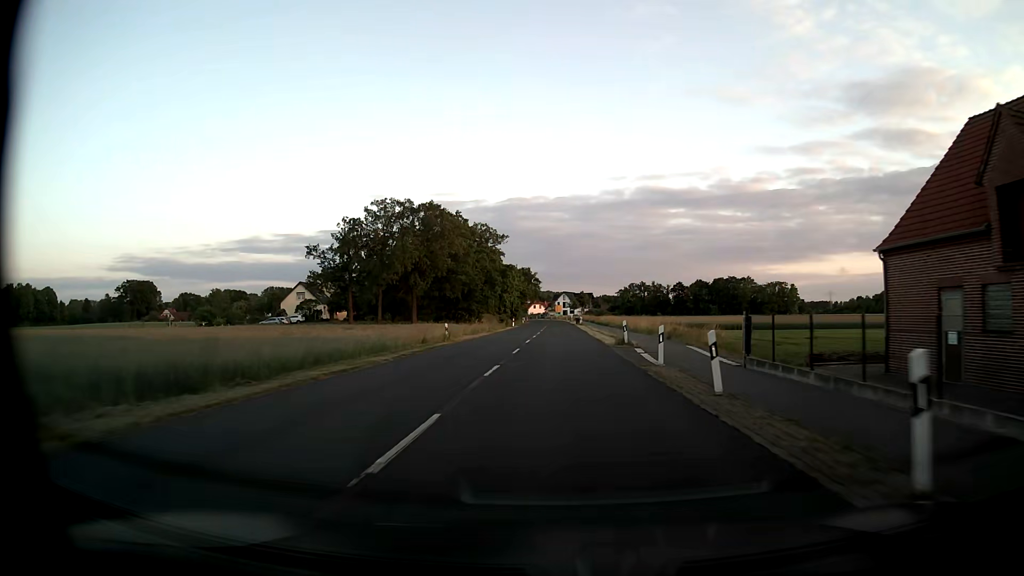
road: secondary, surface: asphalt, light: Day
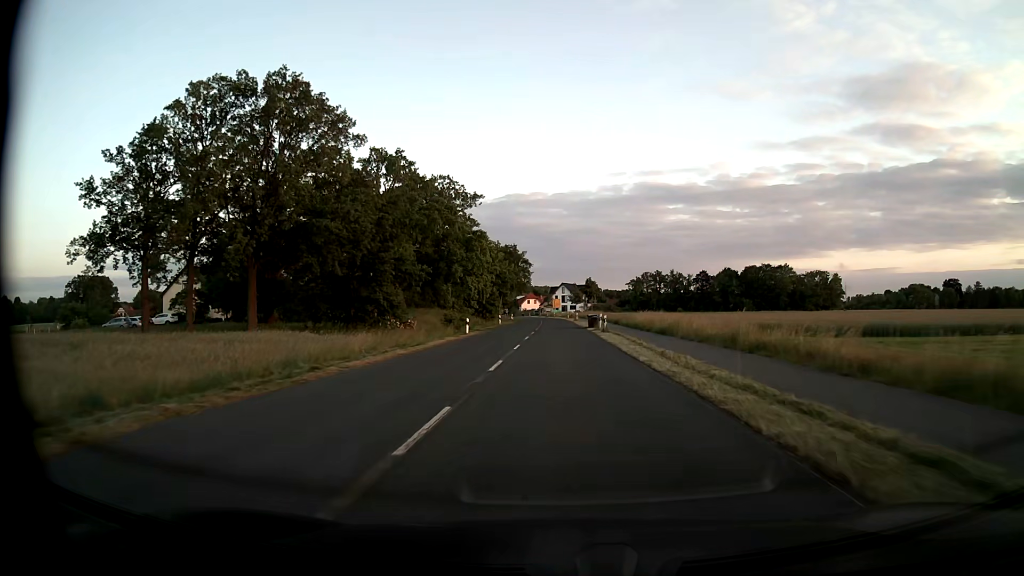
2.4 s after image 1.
(0.0, +44.6) m; 0°
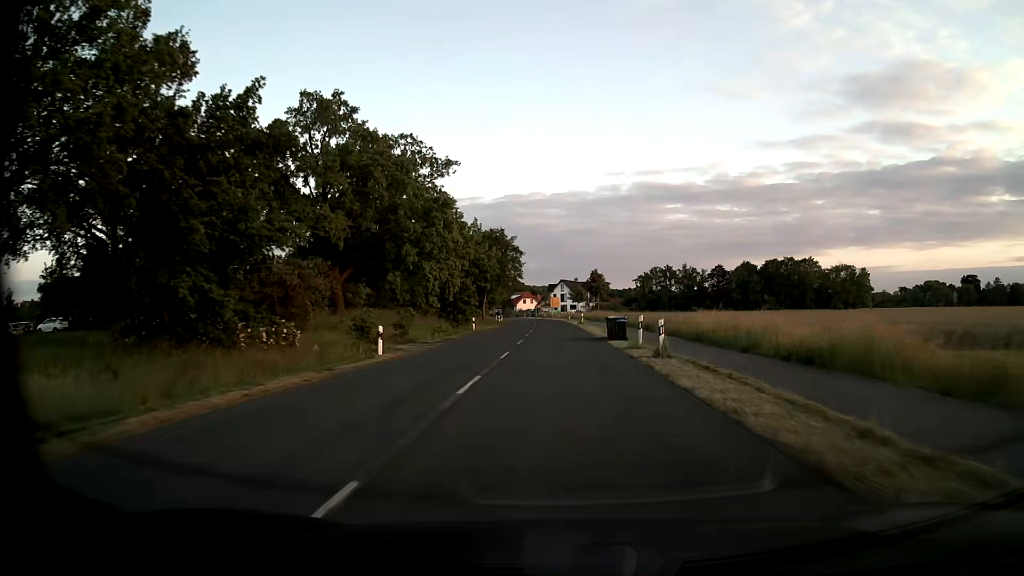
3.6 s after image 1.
(+0.1, +22.3) m; 0°
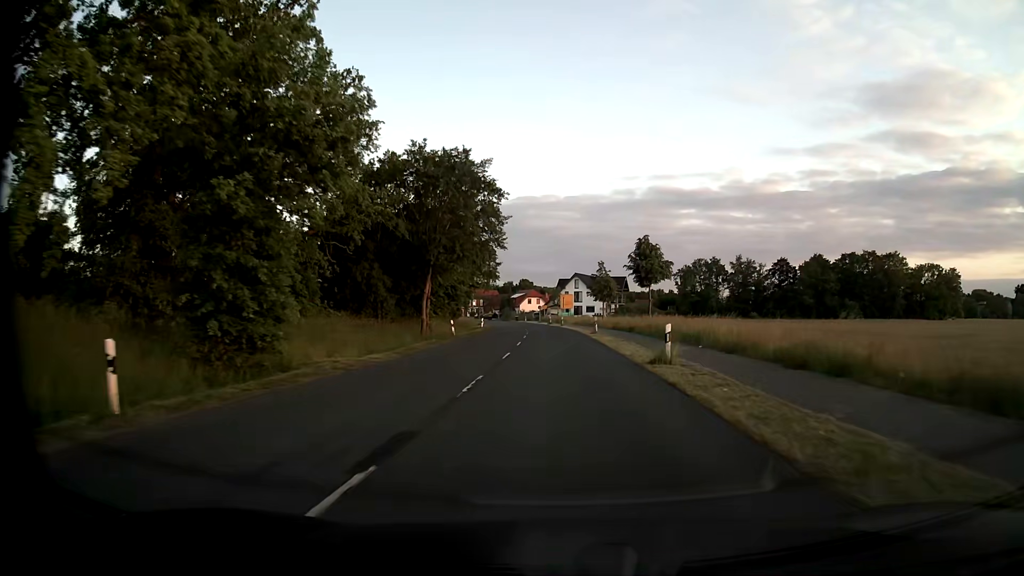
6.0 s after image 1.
(-0.3, +44.5) m; -1°
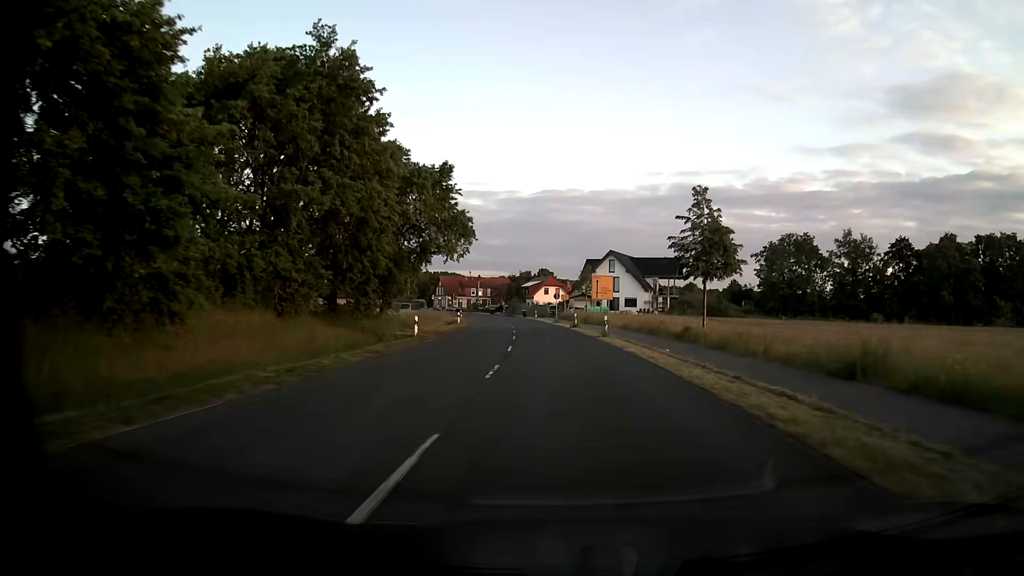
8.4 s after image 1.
(-0.8, +43.7) m; -2°
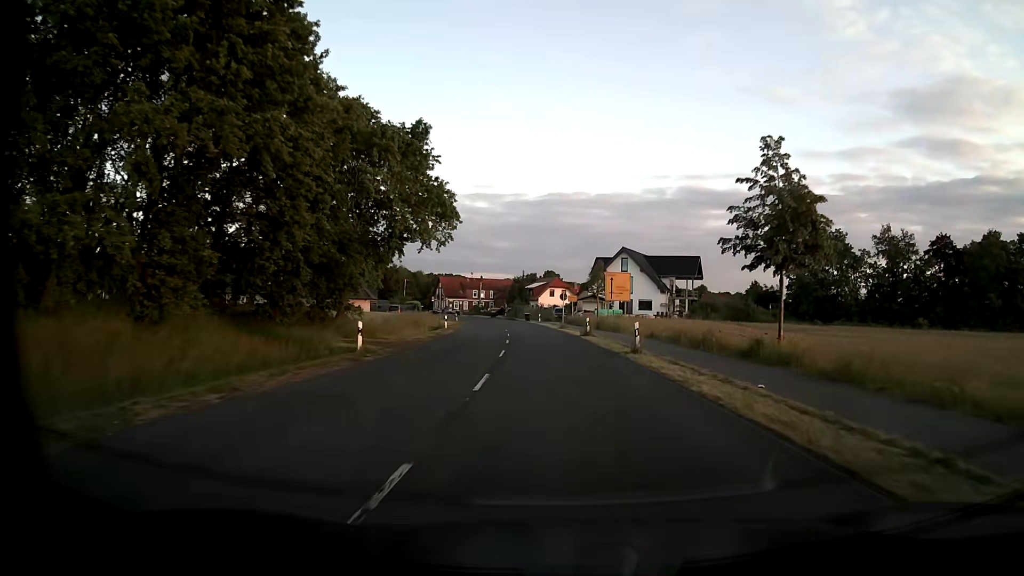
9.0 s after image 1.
(-0.1, +10.2) m; -1°
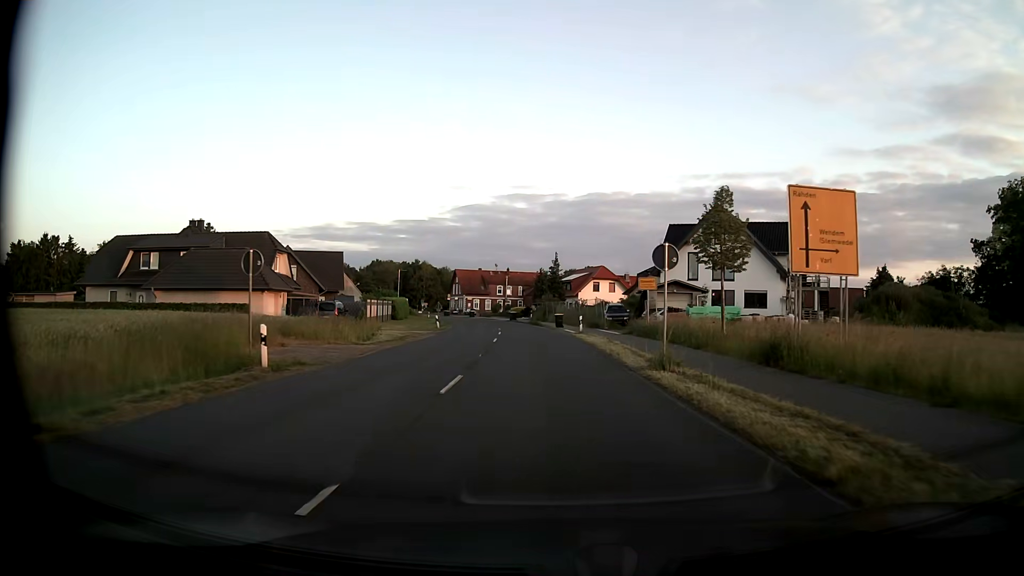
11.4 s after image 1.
(-1.0, +36.7) m; -3°
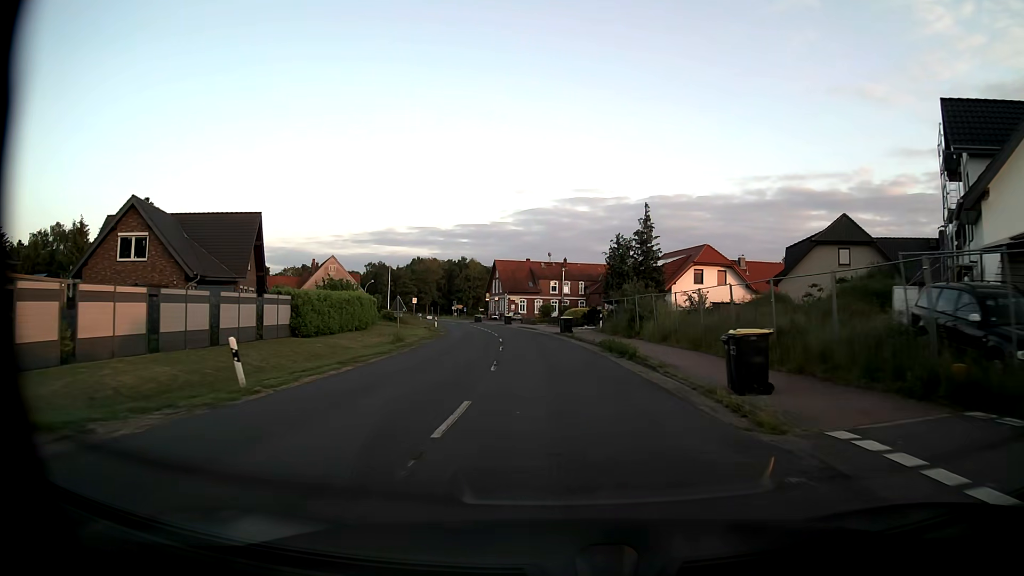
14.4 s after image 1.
(-1.9, +39.6) m; -5°
(0, +10) (0, +20) (-1, +30) (-2, +40) (-3, +50) (-5, +60) (-7, +70) (-9, +79) (-11, +89) (-14, +99) m
